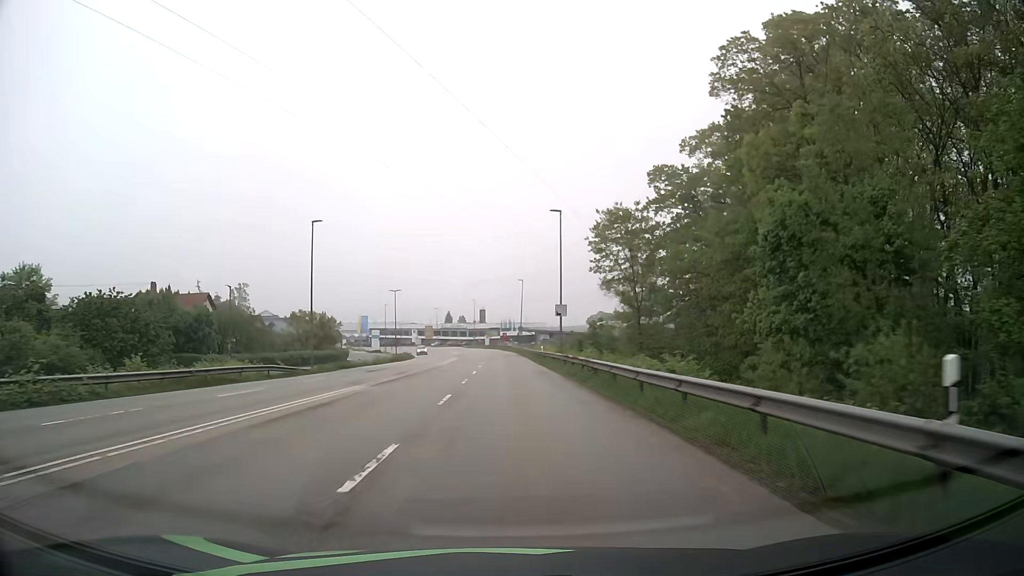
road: secondary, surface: asphalt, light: Day
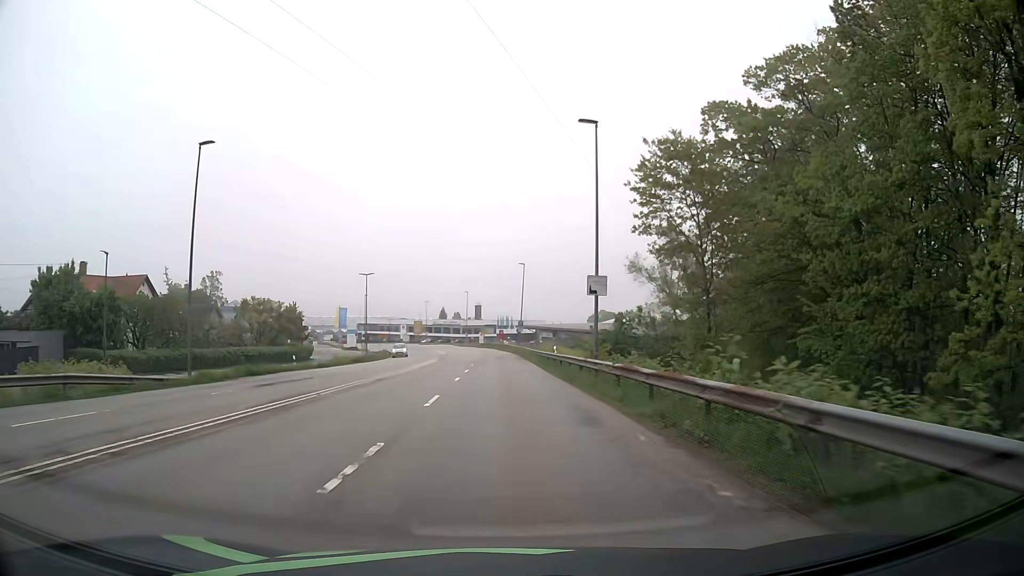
(+0.1, +18.3) m; 0°
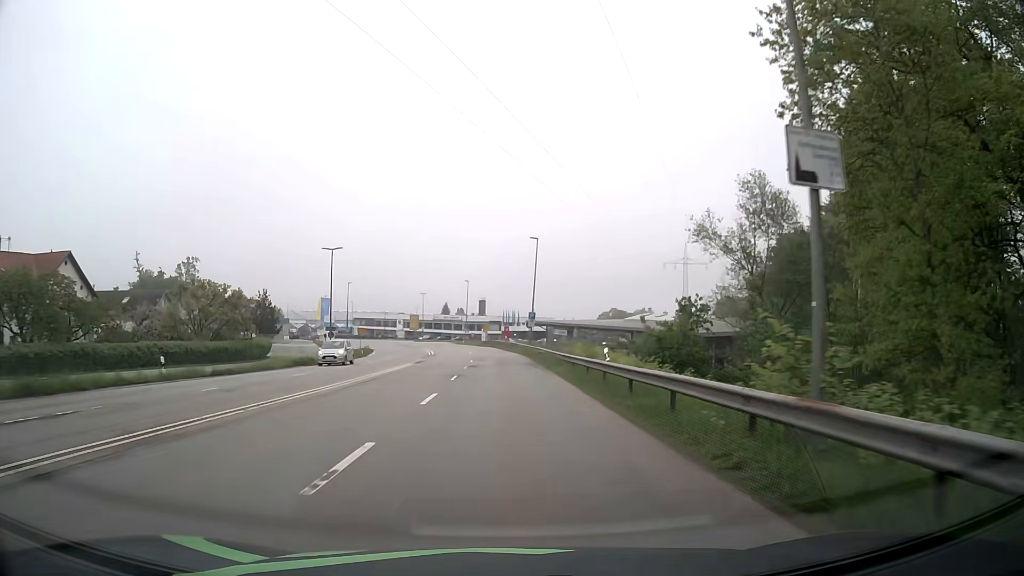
(0.0, +18.2) m; 0°
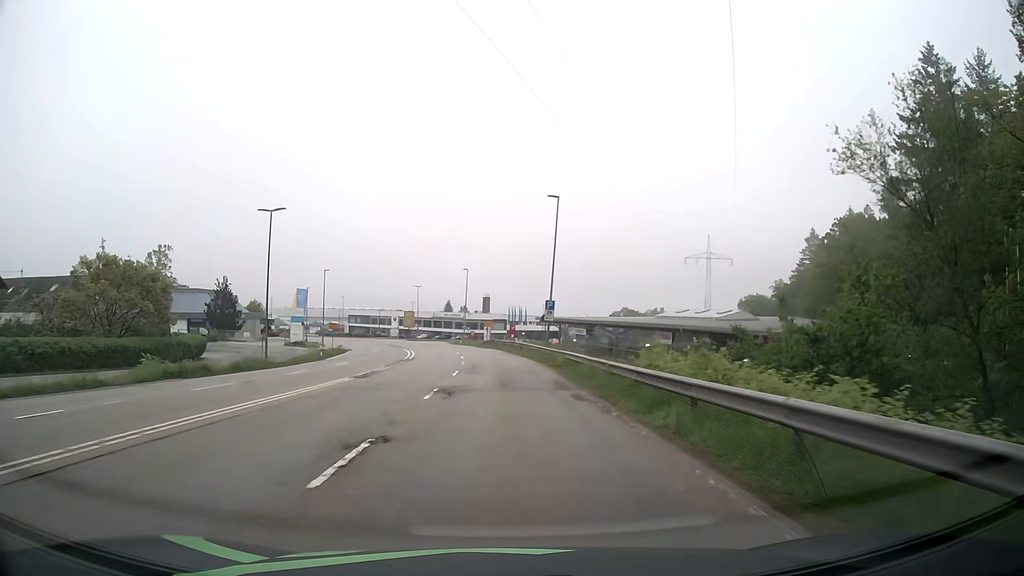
(-0.1, +17.5) m; 0°
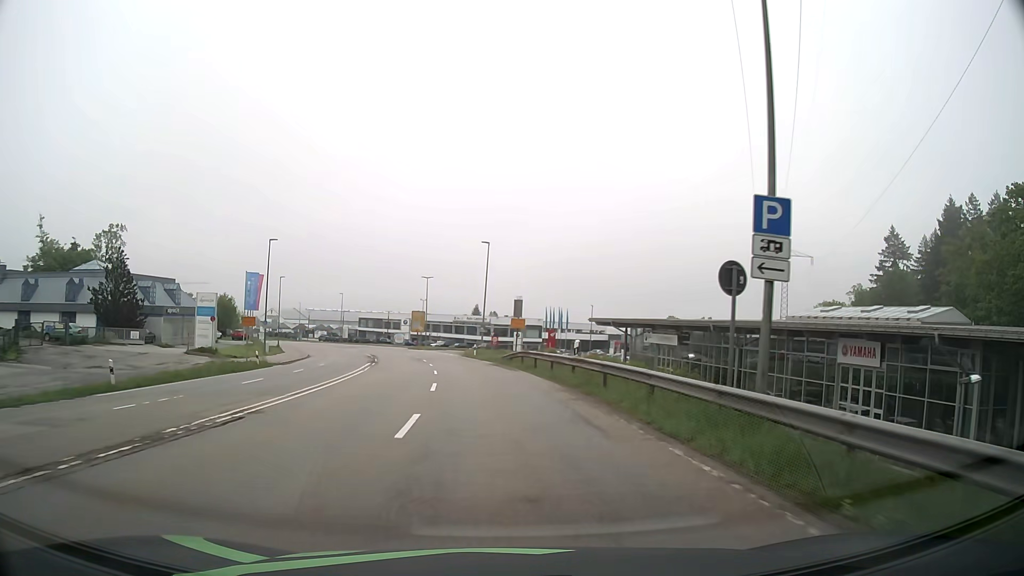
(-0.7, +32.4) m; -3°
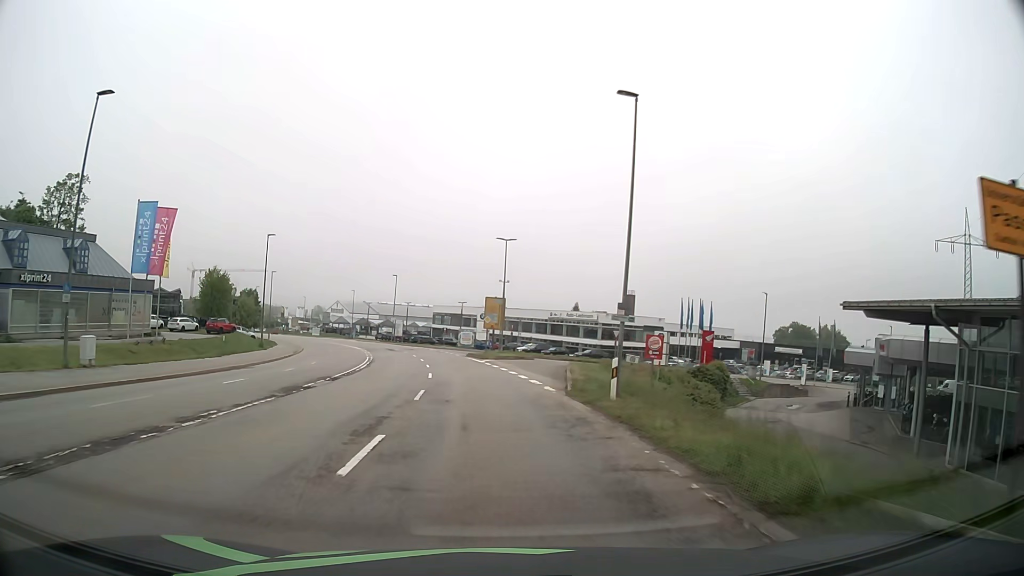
(-2.3, +38.6) m; -8°
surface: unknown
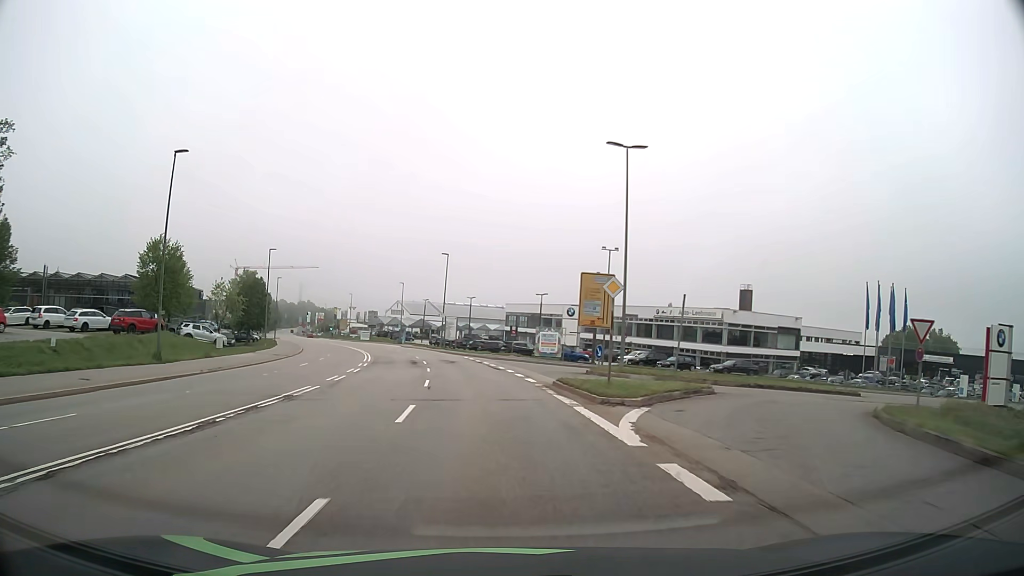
(-1.6, +30.8) m; -6°
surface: asphalt
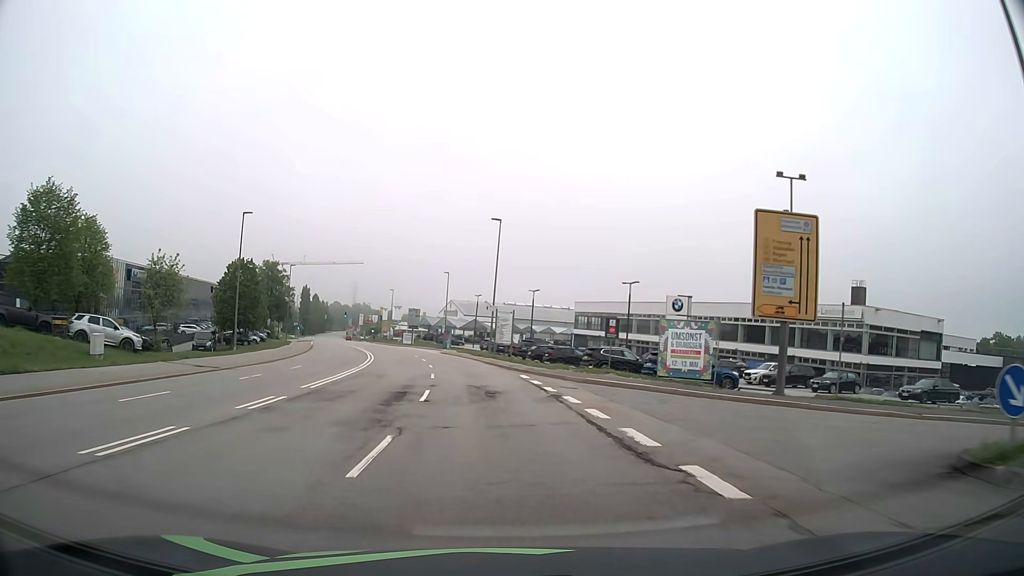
(-1.1, +23.0) m; -5°
(0, +10) (-1, +20) (-2, +30) (-3, +40) (-5, +50) (-7, +60) (-9, +69) (-11, +79) (-14, +89) (-17, +98) m
